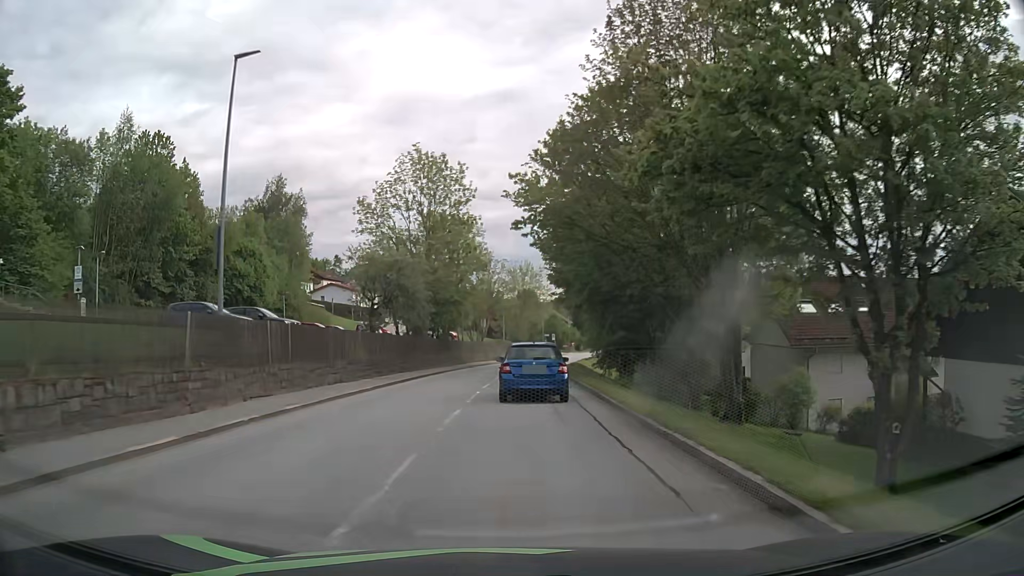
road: tertiary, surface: asphalt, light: Day
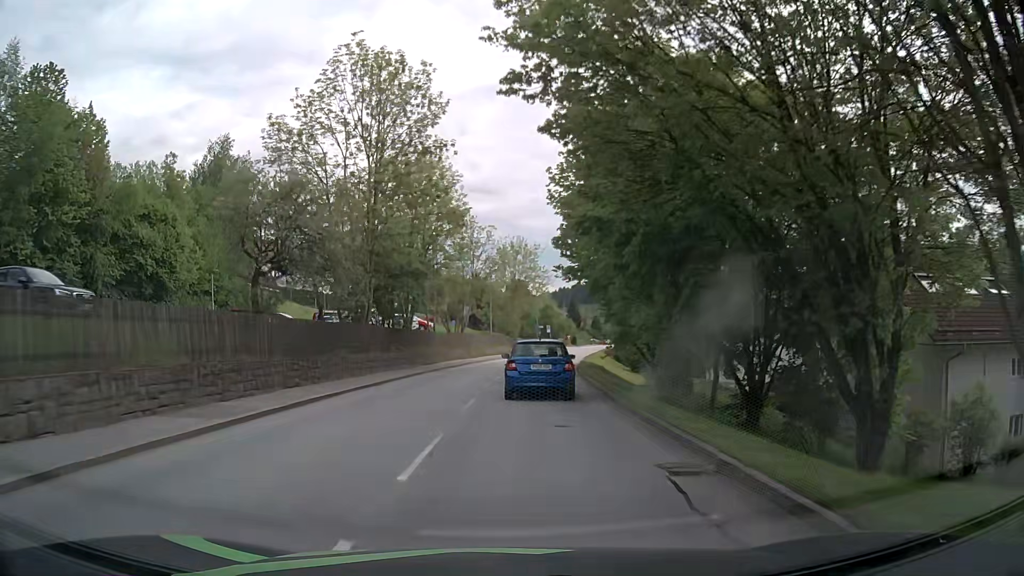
(+0.2, +15.7) m; +1°
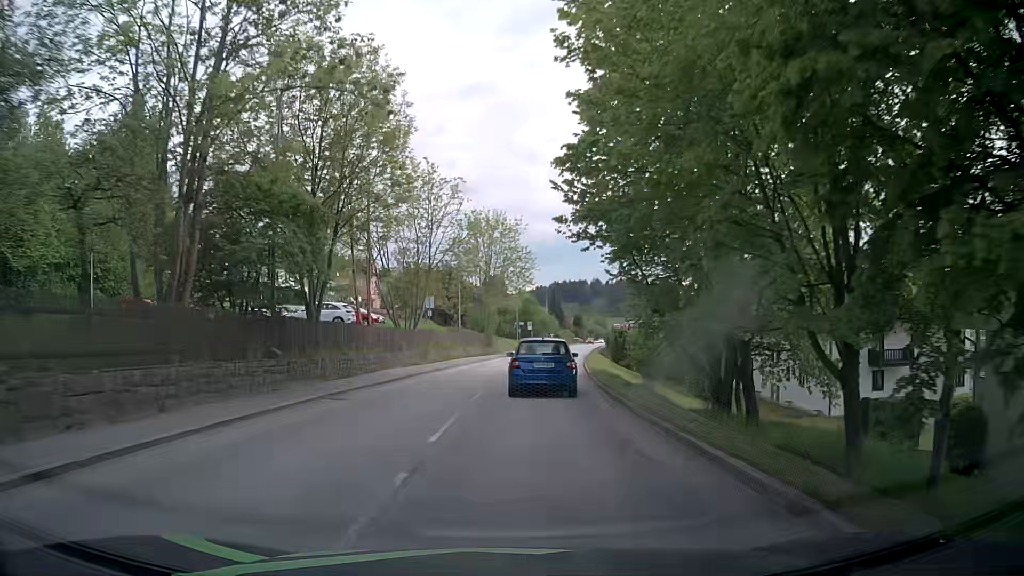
(+0.3, +15.2) m; +2°
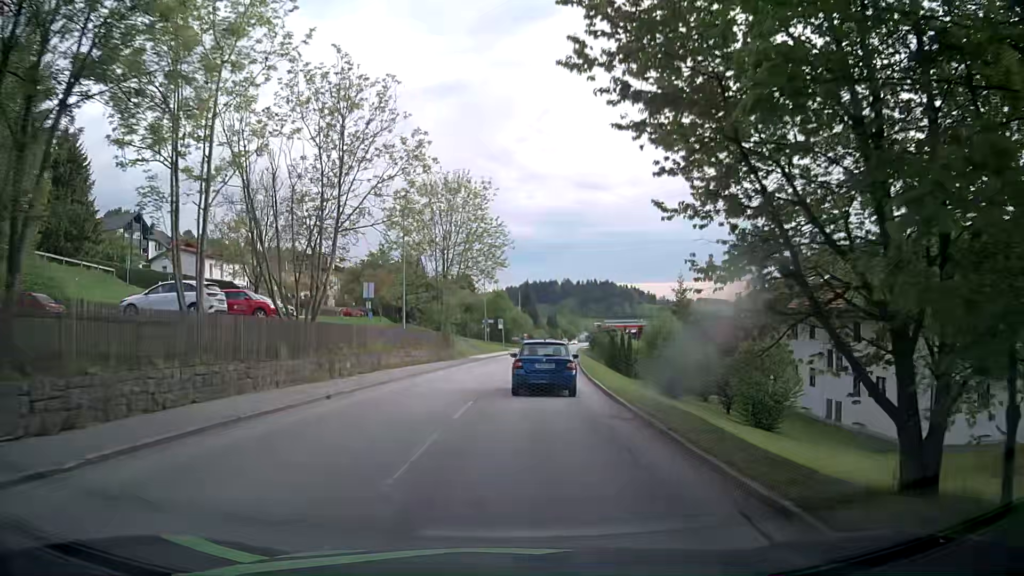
(+0.4, +14.8) m; +3°
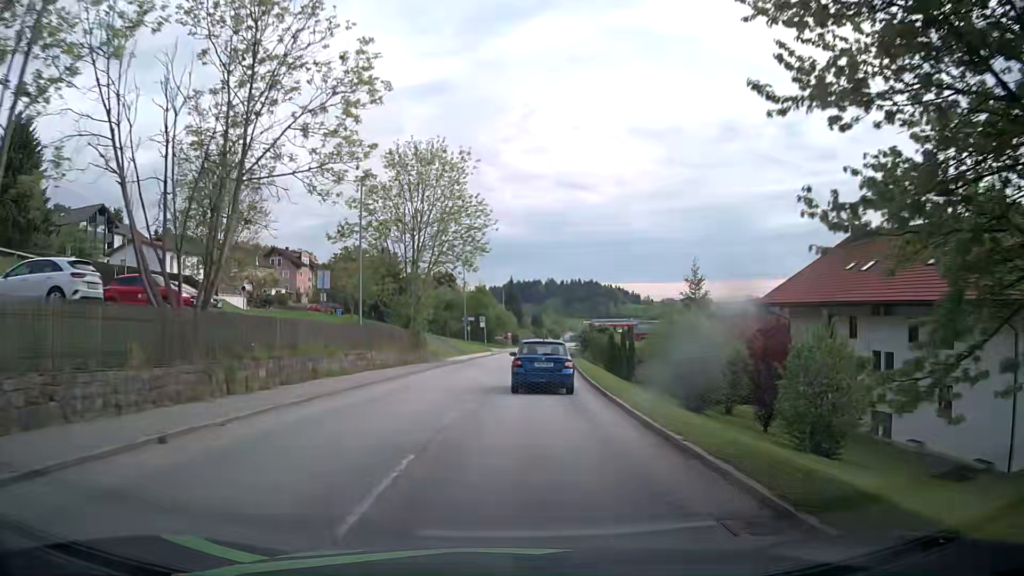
(+0.1, +7.4) m; +2°
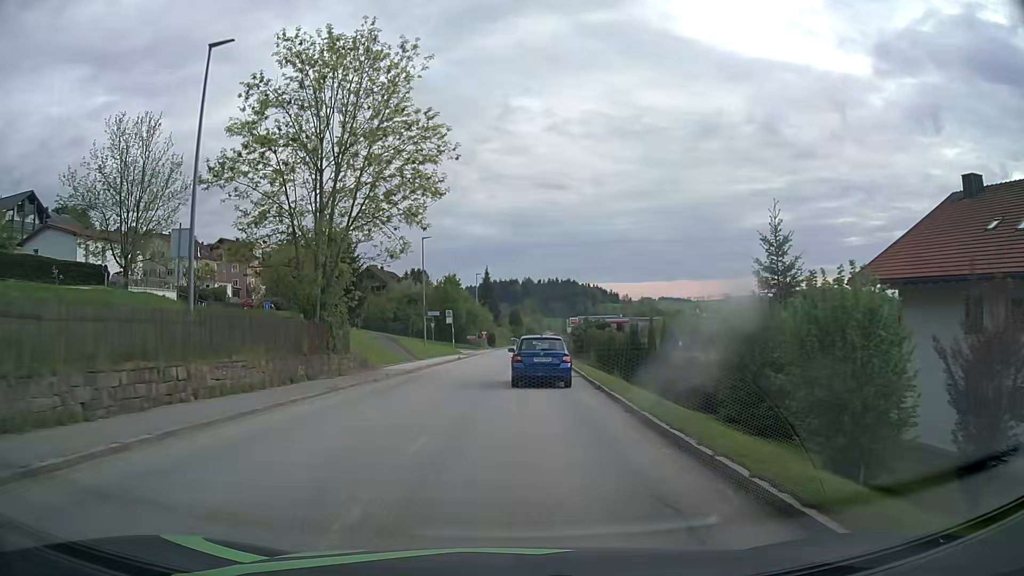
(+0.2, +15.2) m; +1°
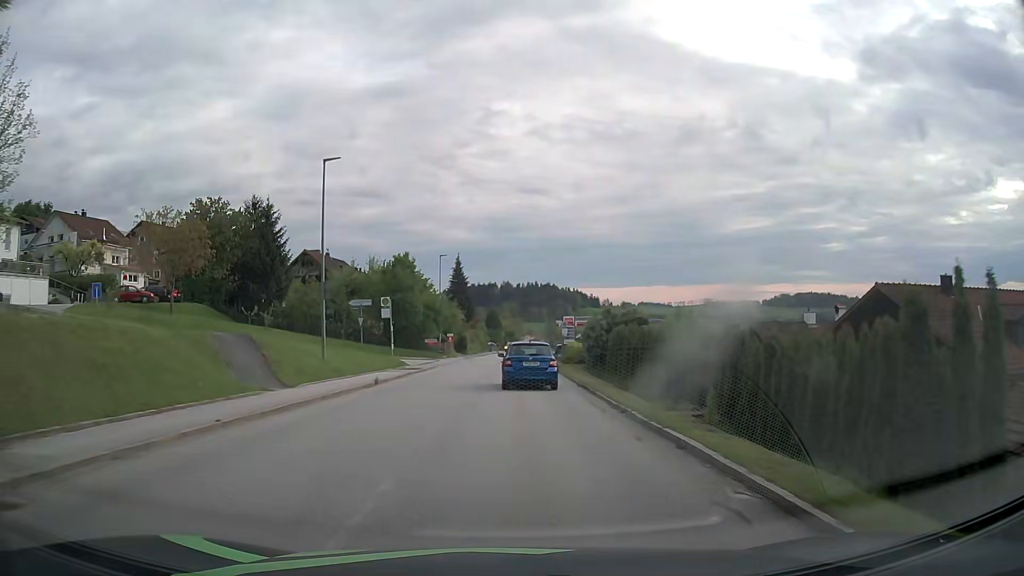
(+0.5, +22.5) m; +2°
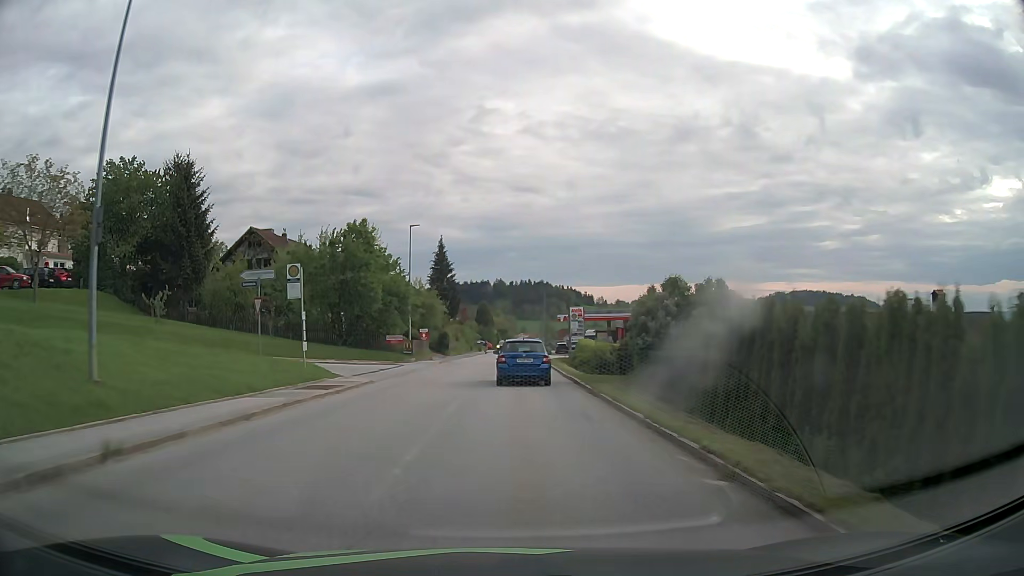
(+0.1, +15.4) m; 0°
(0, +10) (0, +20) (0, +30) (0, +40) (+1, +50) (+1, +60) (+1, +70) (+2, +80) (+2, +90) (+3, +100) m
